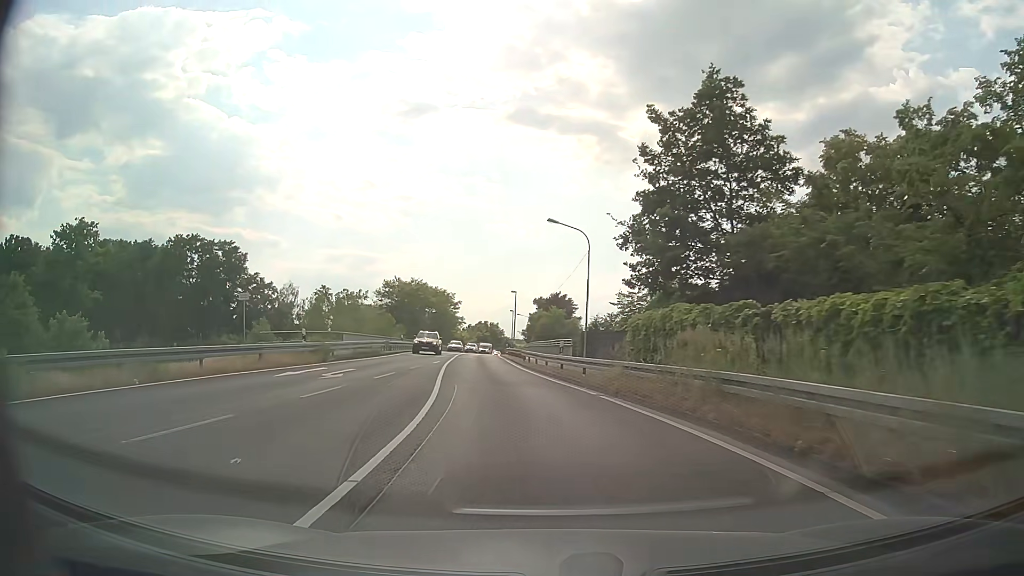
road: primary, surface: asphalt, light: Day
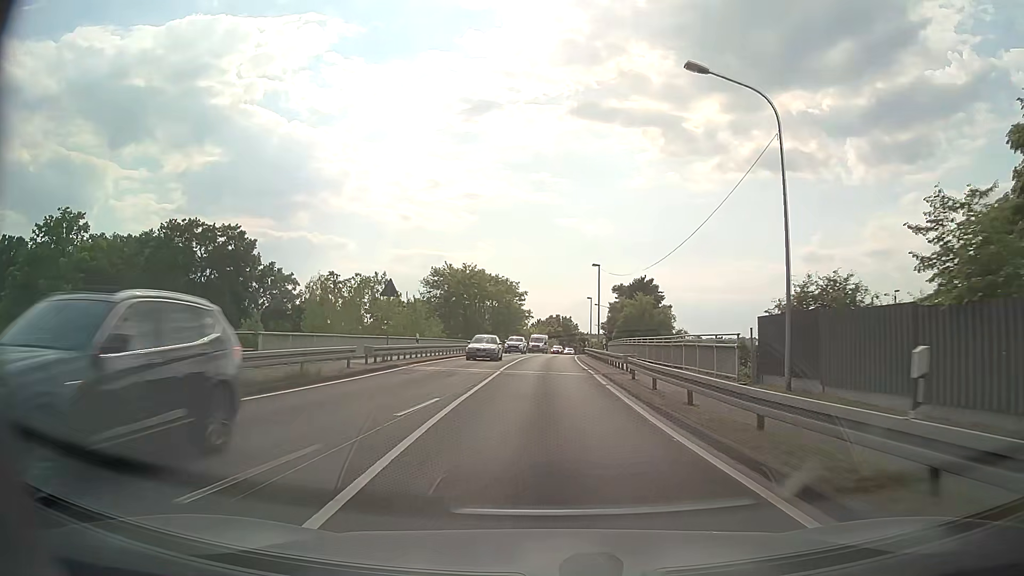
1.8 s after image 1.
(-1.6, +21.5) m; -6°
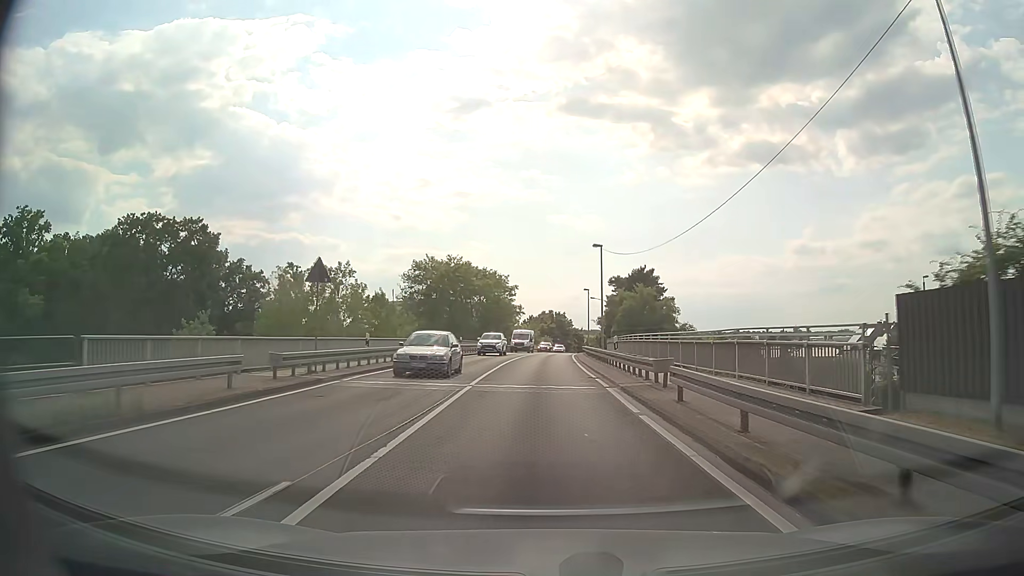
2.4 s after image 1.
(0.0, +8.2) m; 0°
(0, +10) (0, +20) (0, +30) (0, +40) (0, +50) (+1, +60) (+1, +70) (+2, +80) (+3, +90) (+4, +100) m
